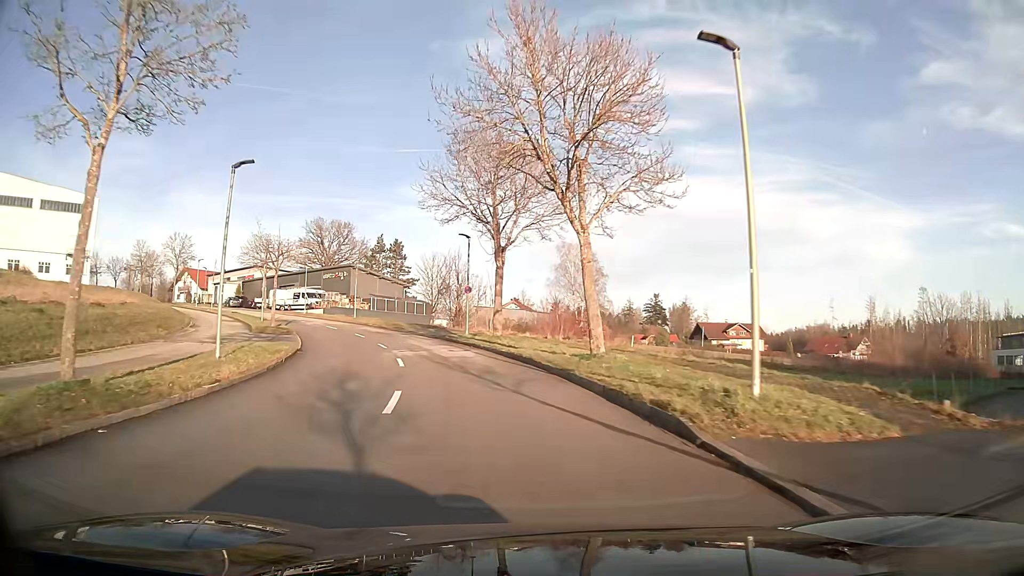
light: Day
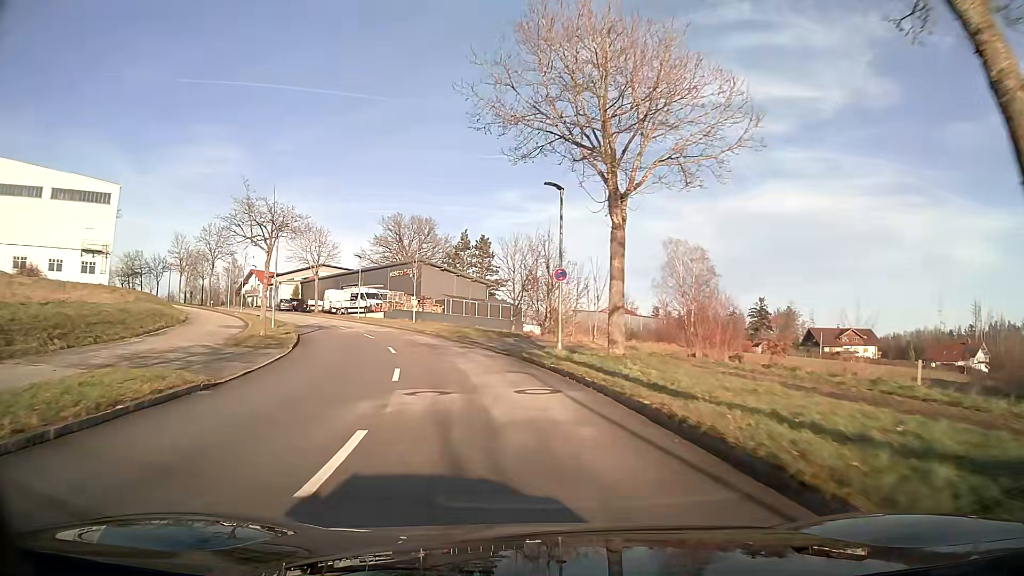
(-1.1, +14.0) m; -9°
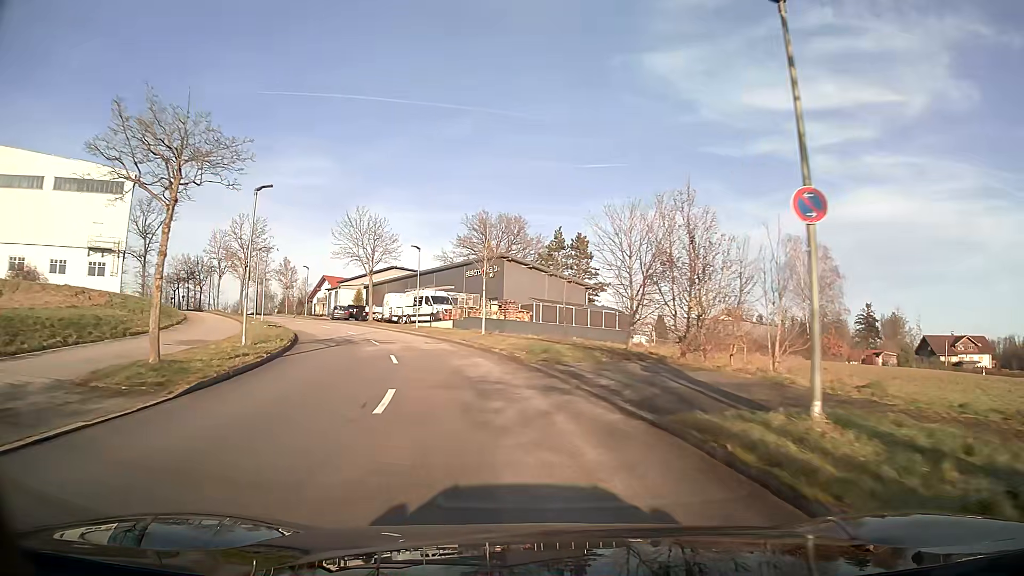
(-0.9, +13.7) m; -8°
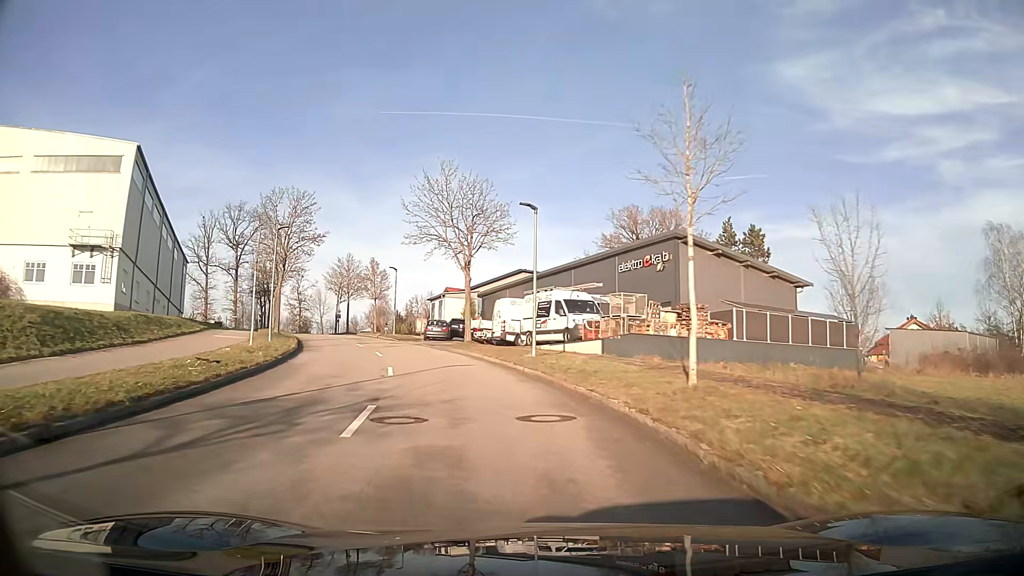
(-2.0, +20.0) m; -12°
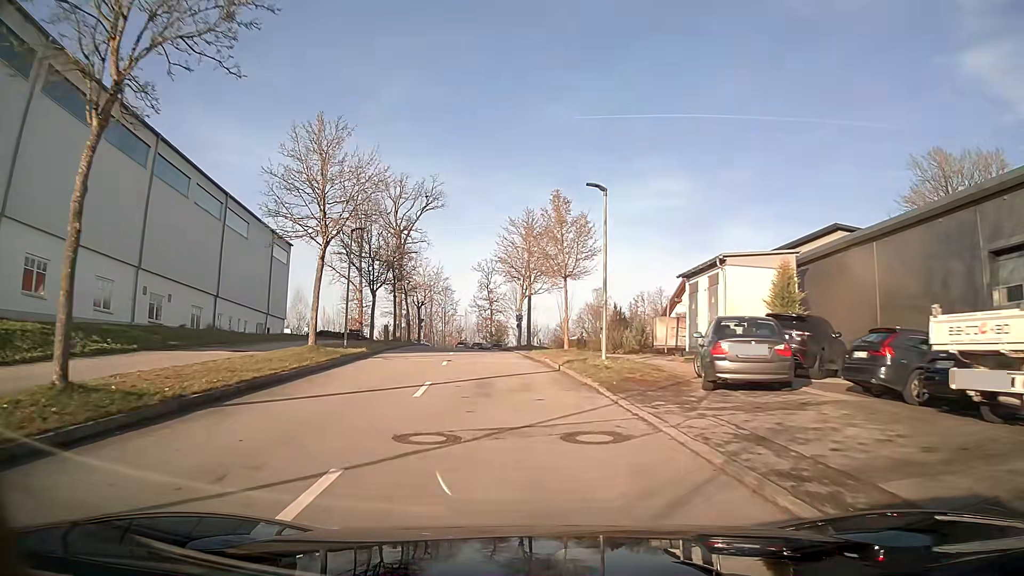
(-5.6, +31.8) m; -18°
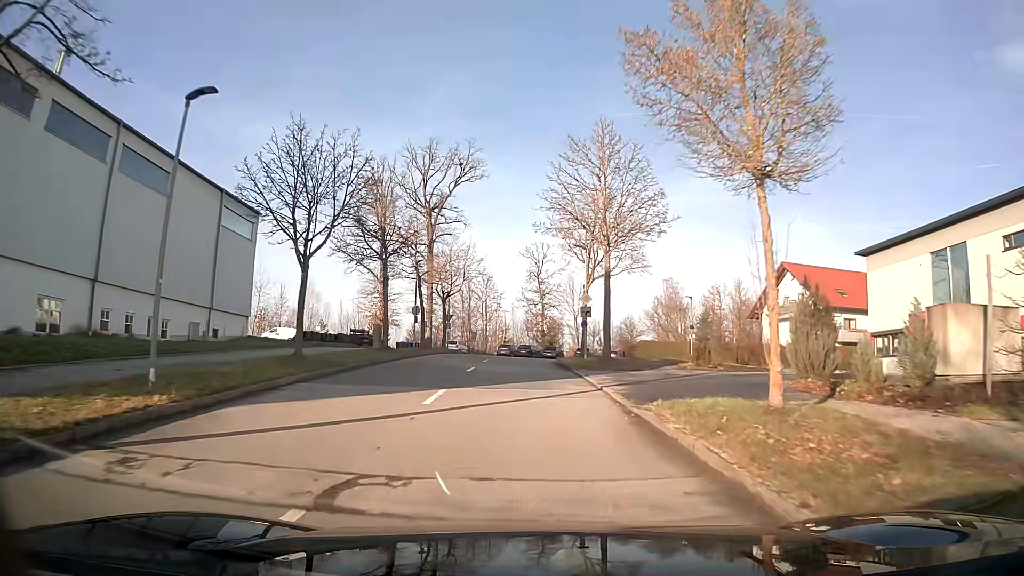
(-0.7, +19.0) m; -3°
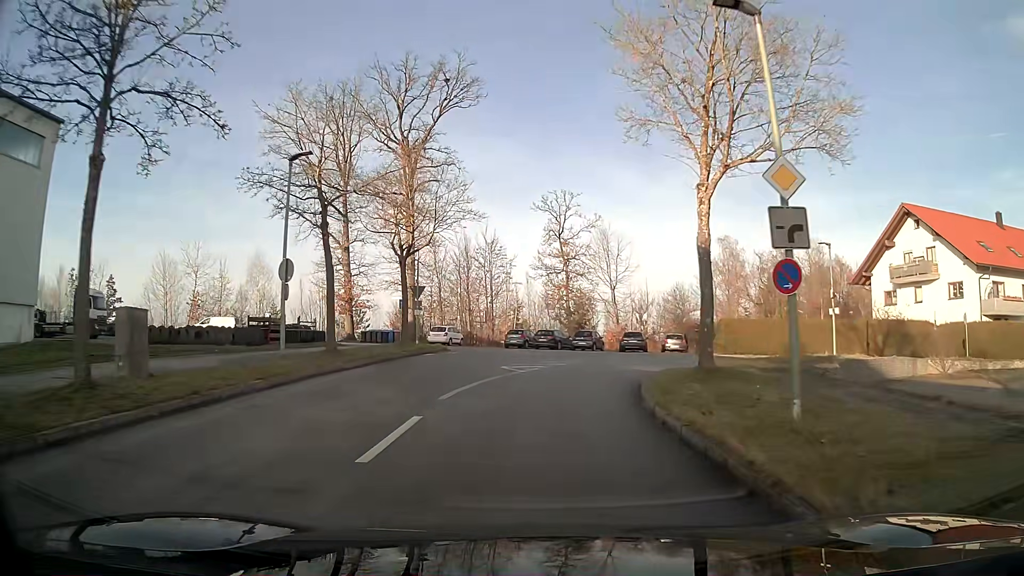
(-0.3, +23.0) m; -1°
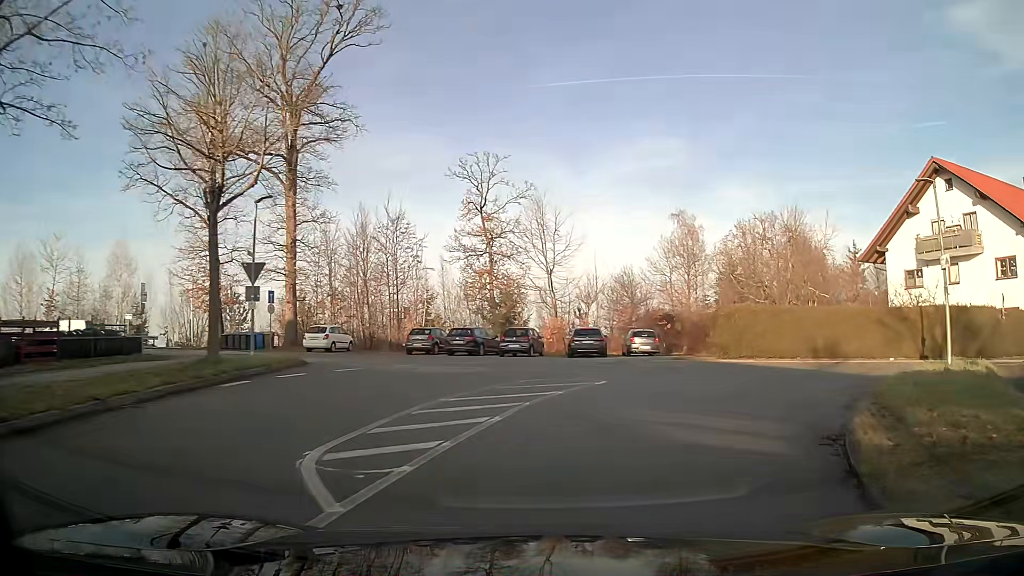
(+0.7, +13.6) m; +9°
(+2, +10) (+7, +18) (+16, +22) (+26, +21) (+36, +18) (+46, +18) (+54, +24) (+59, +32) (+64, +41) (+70, +48) m
